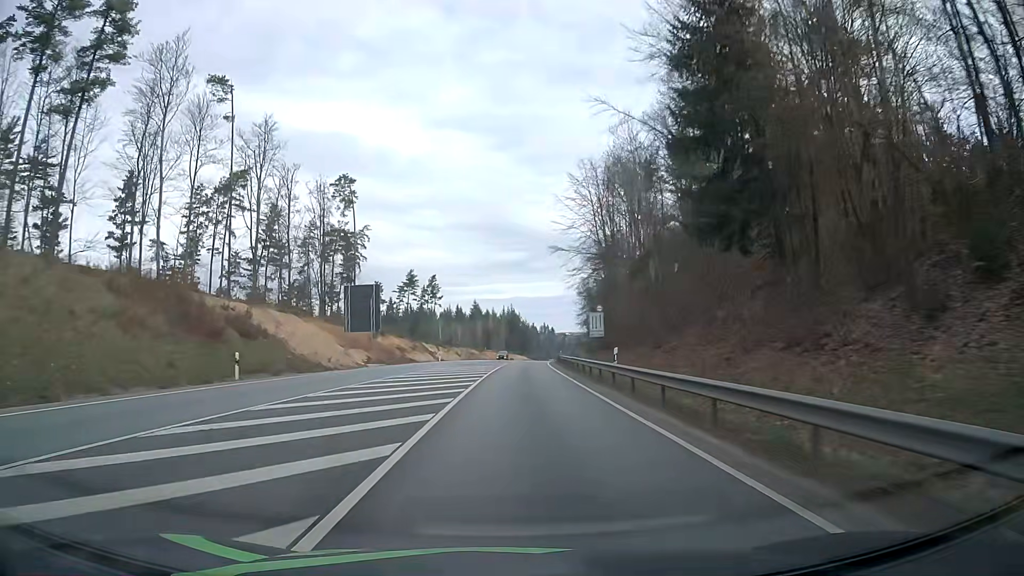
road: primary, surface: asphalt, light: Day
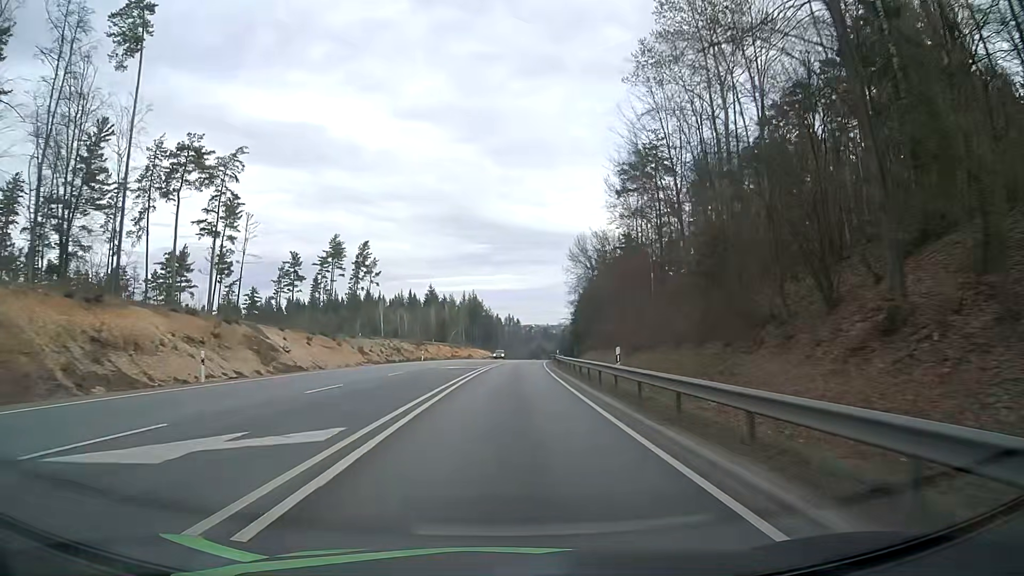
(+1.5, +55.0) m; +3°
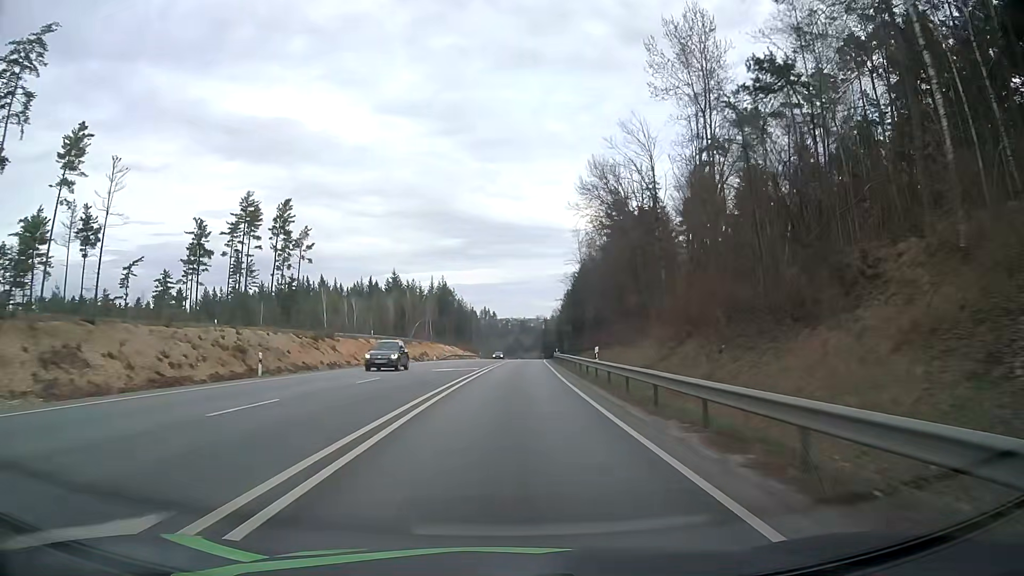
(+0.8, +42.3) m; +2°
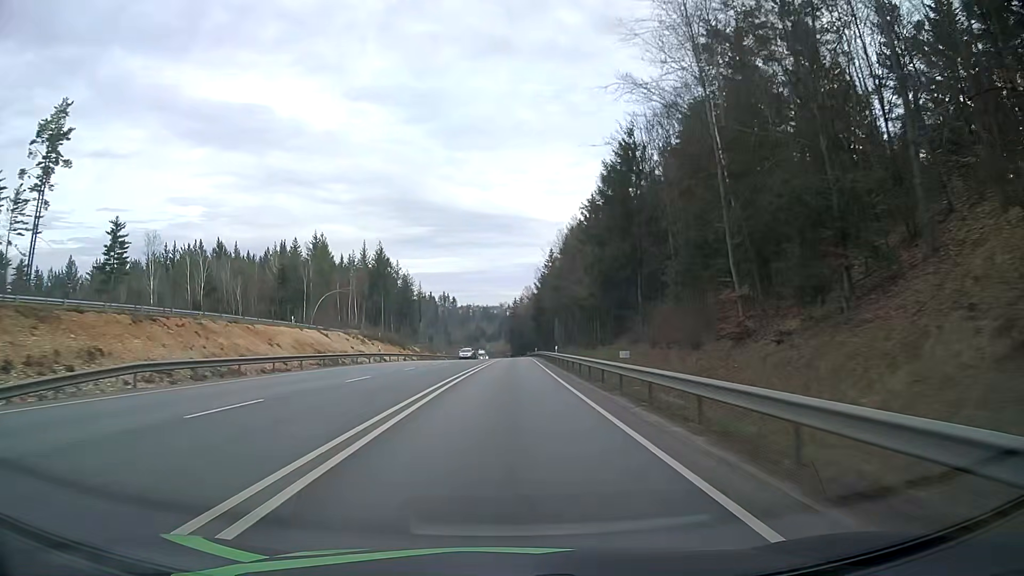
(+2.2, +72.5) m; +3°
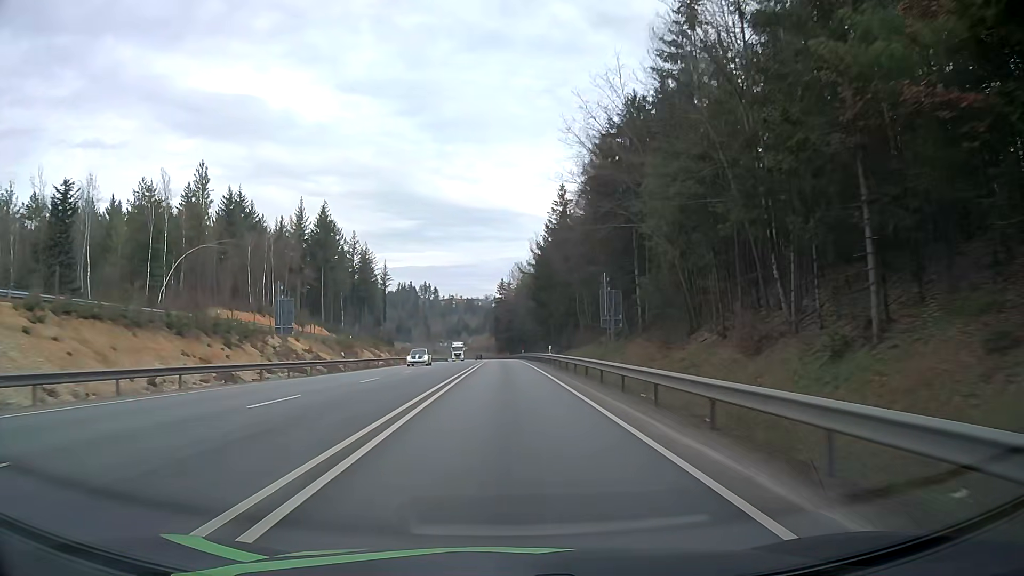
(+0.4, +57.0) m; +1°
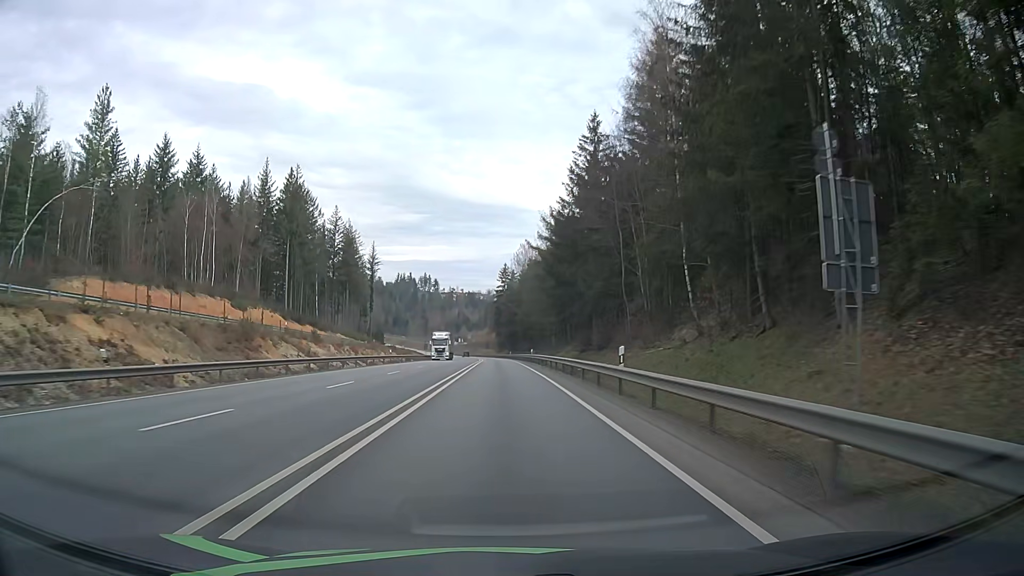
(+0.1, +28.6) m; 0°
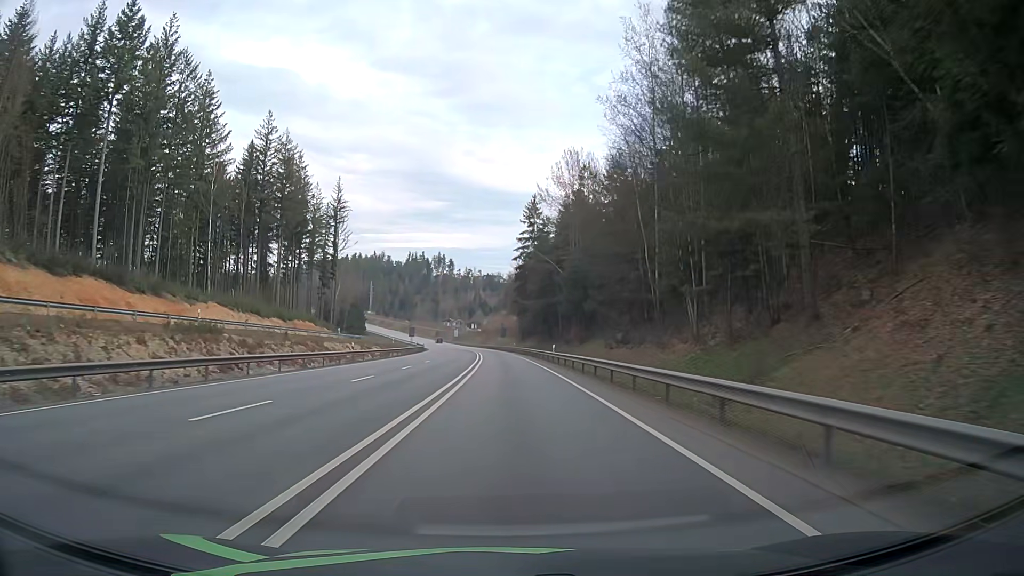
(-1.0, +71.2) m; -2°
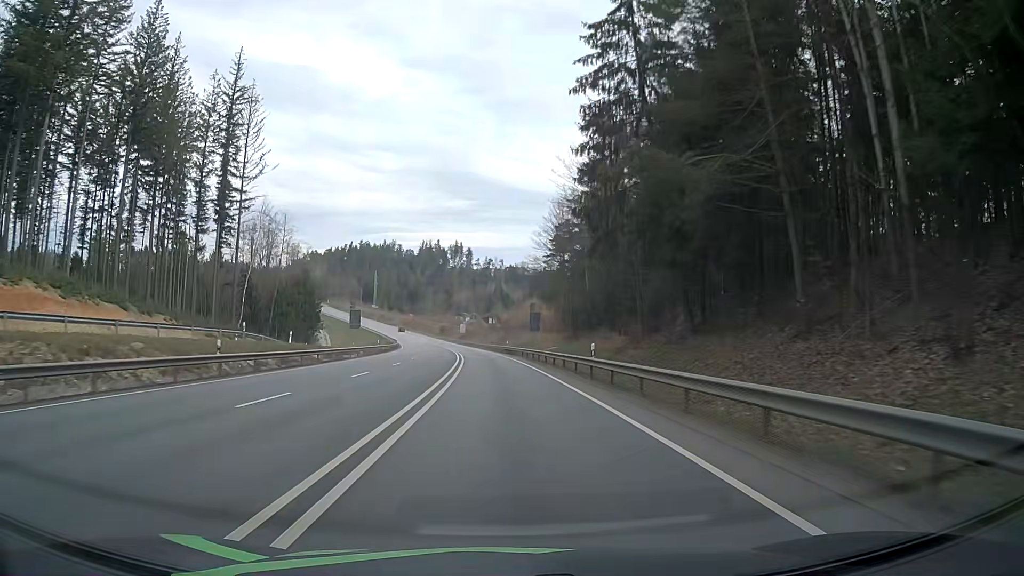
(-1.0, +70.3) m; -2°
(0, +10) (0, +20) (0, +30) (-1, +40) (-1, +50) (-2, +60) (-3, +70) (-4, +80) (-5, +90) (-6, +100) m
